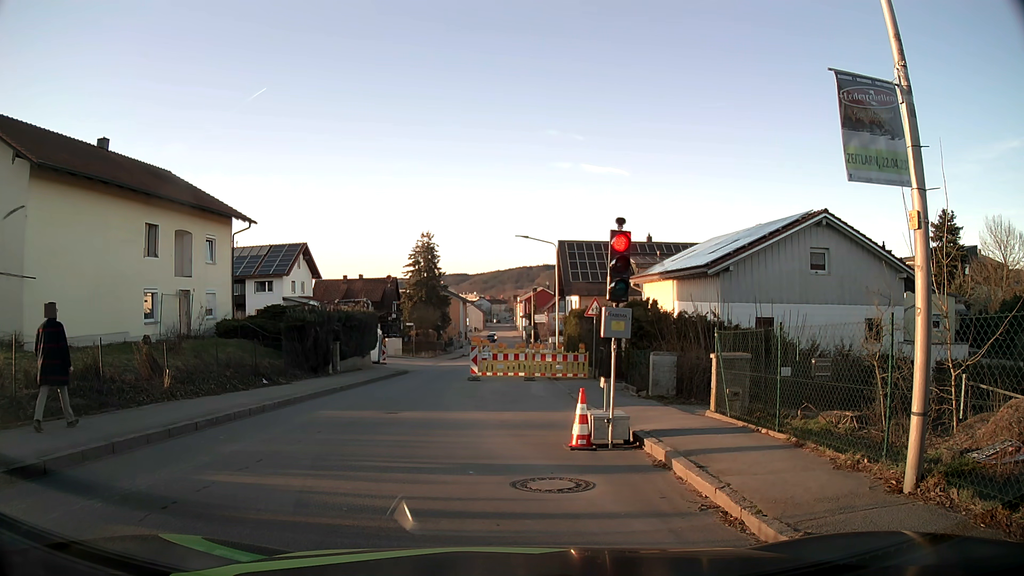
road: tertiary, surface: asphalt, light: Day
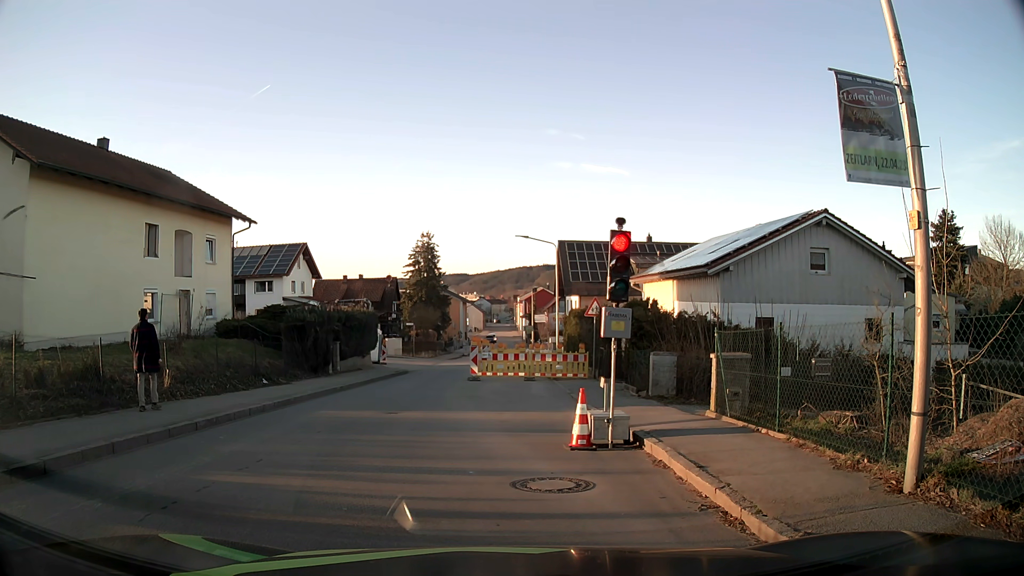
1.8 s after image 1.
(0.0, 0.0) m; 0°
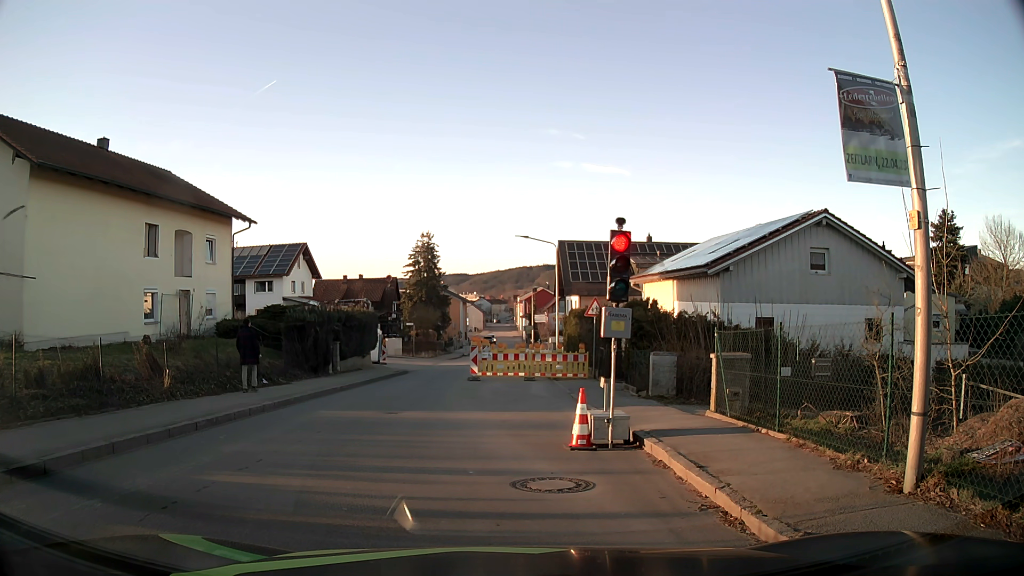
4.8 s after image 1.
(0.0, 0.0) m; 0°
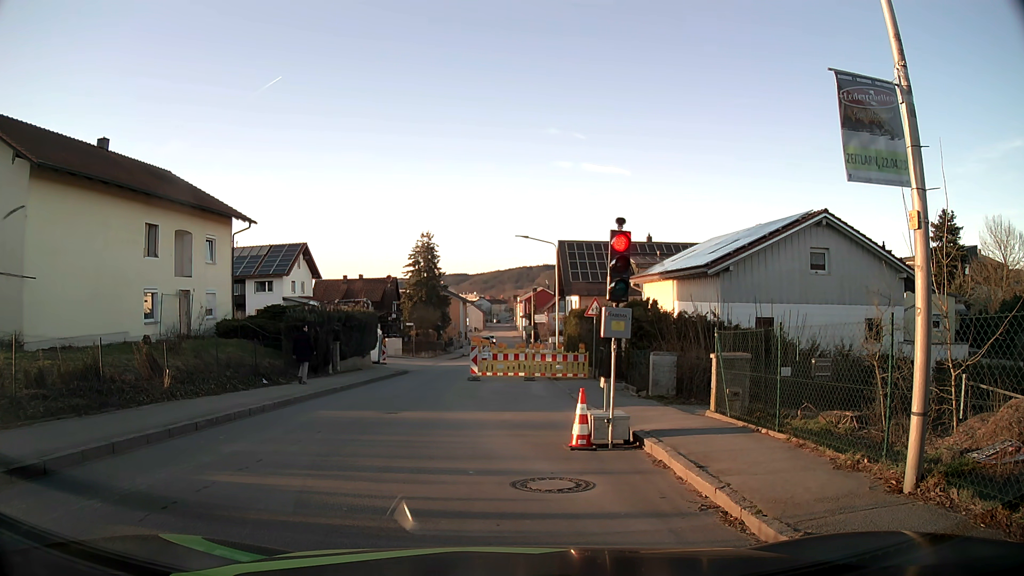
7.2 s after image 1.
(0.0, 0.0) m; 0°
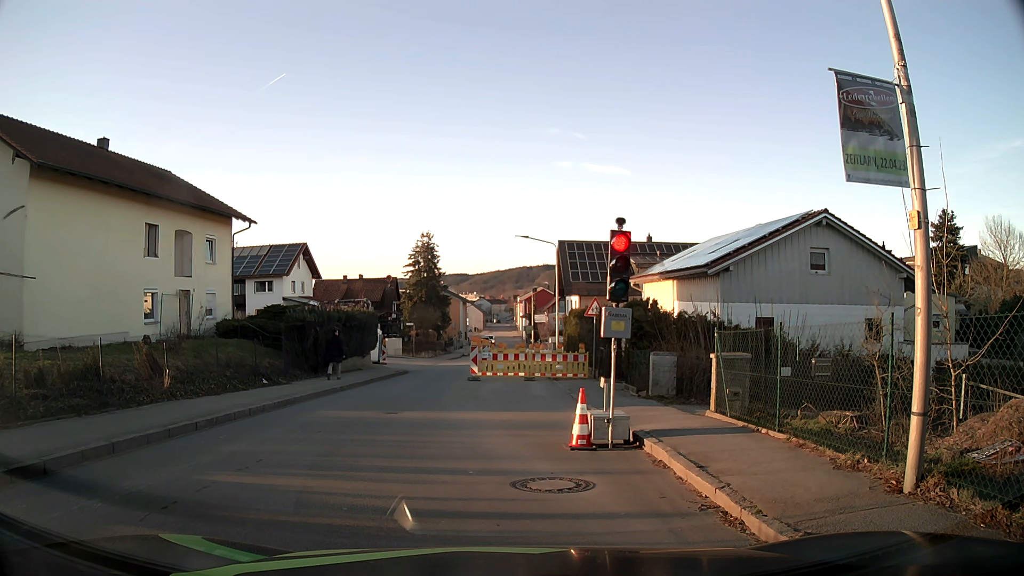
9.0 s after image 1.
(0.0, 0.0) m; 0°
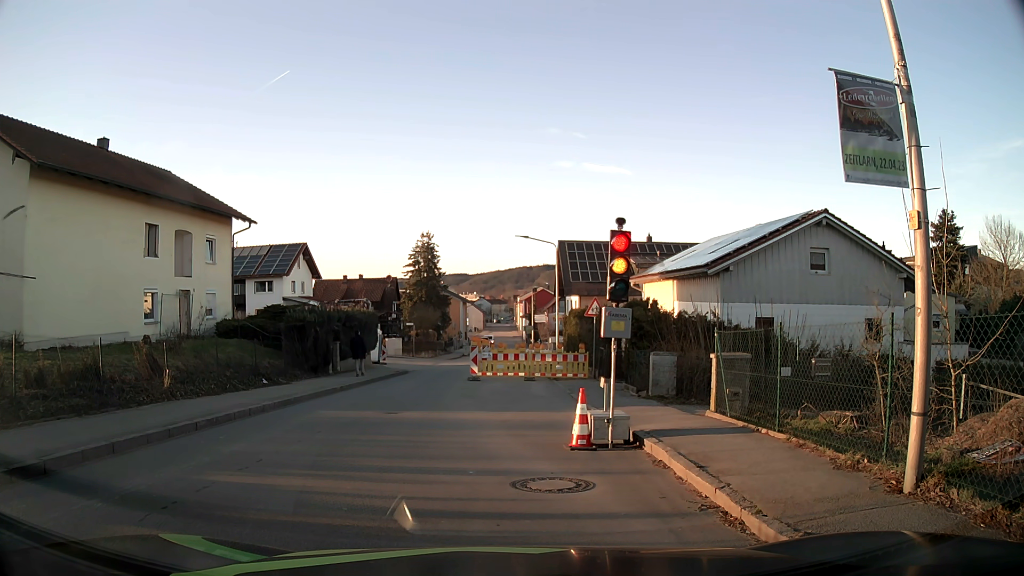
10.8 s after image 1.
(0.0, 0.0) m; 0°
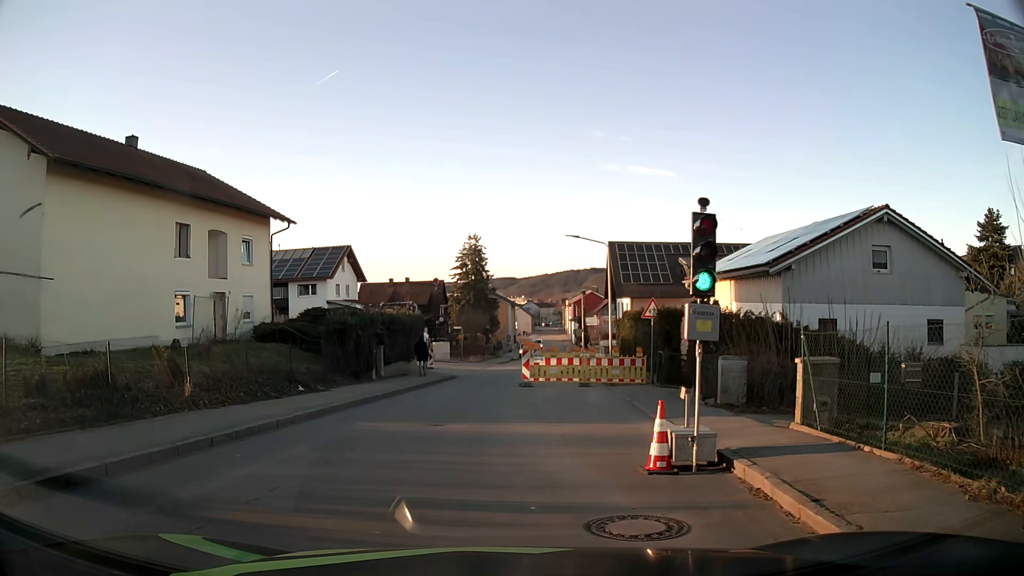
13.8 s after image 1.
(0.0, +1.5) m; -2°
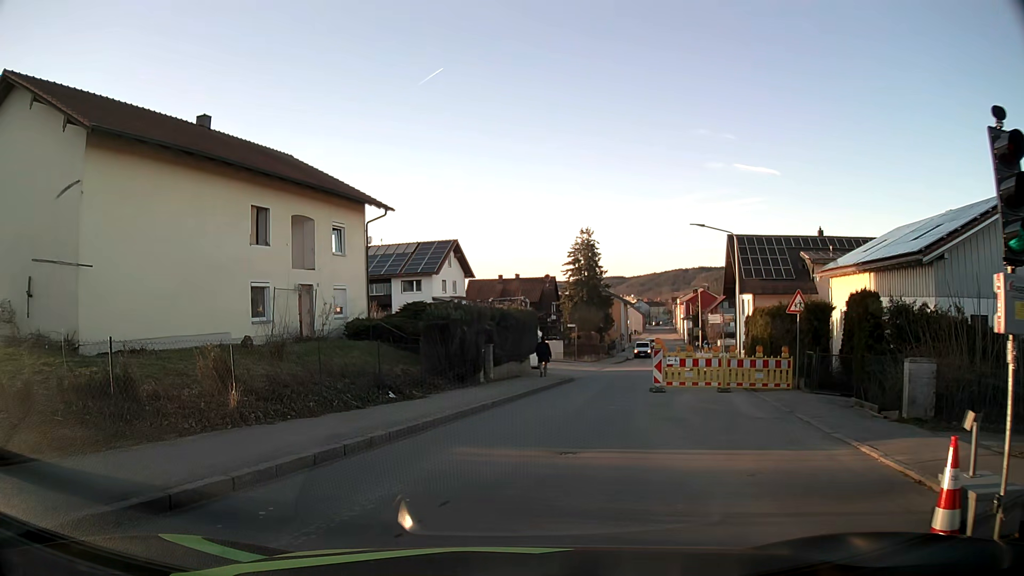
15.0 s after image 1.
(-0.4, +3.4) m; -10°
(0, +10) (+2, +20) (+4, +30) (+6, +39) (+9, +49) (+12, +58) (+15, +68) (+18, +78) (+20, +87) (+22, +97) m
